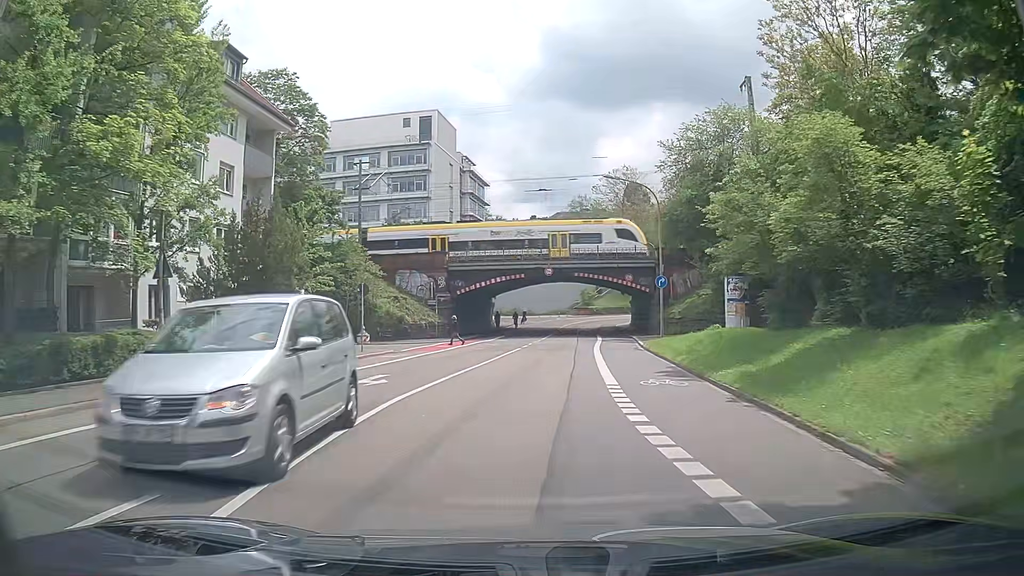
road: secondary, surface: asphalt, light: Day
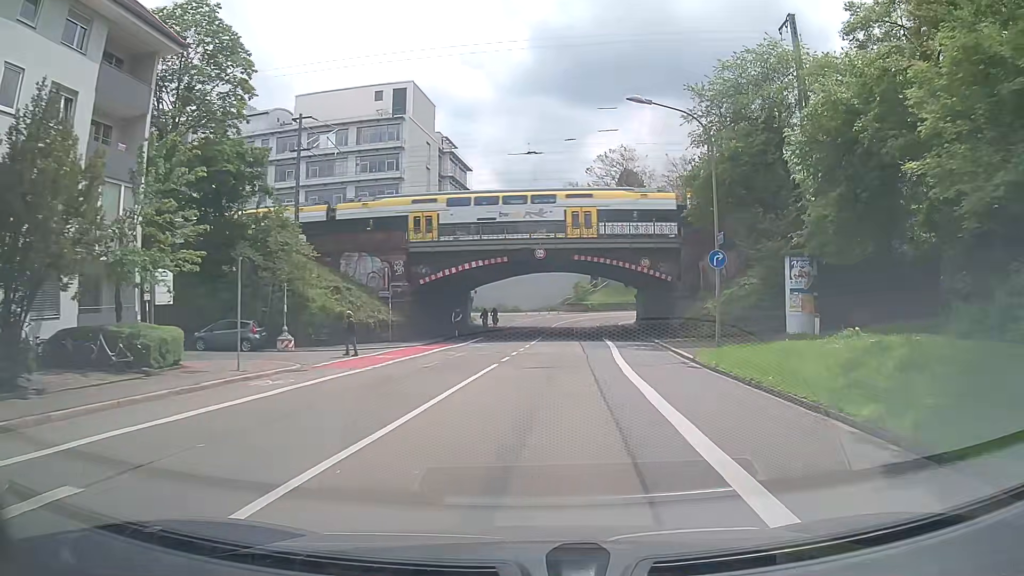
(+0.1, +12.0) m; 0°
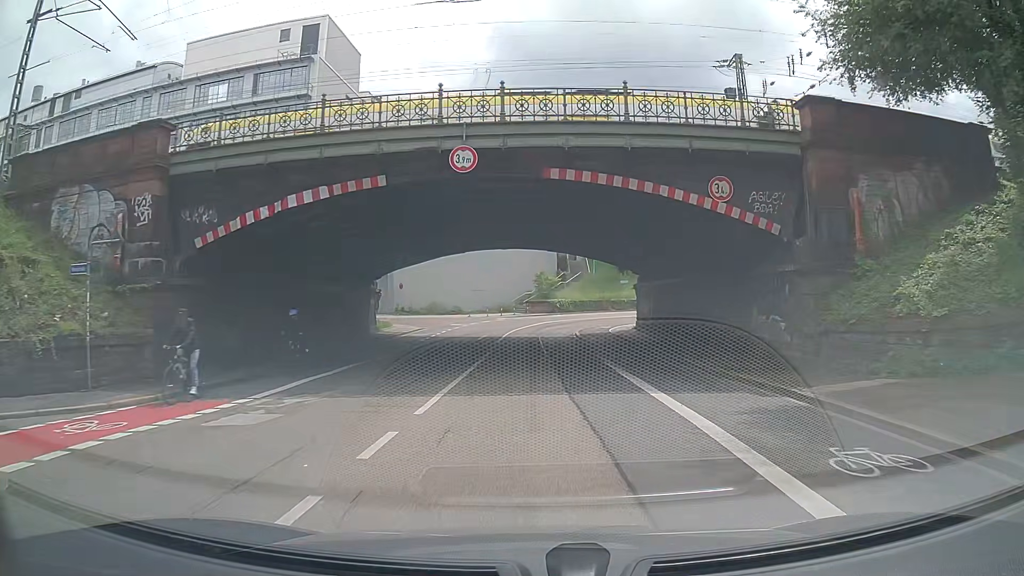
(+1.1, +22.8) m; +4°
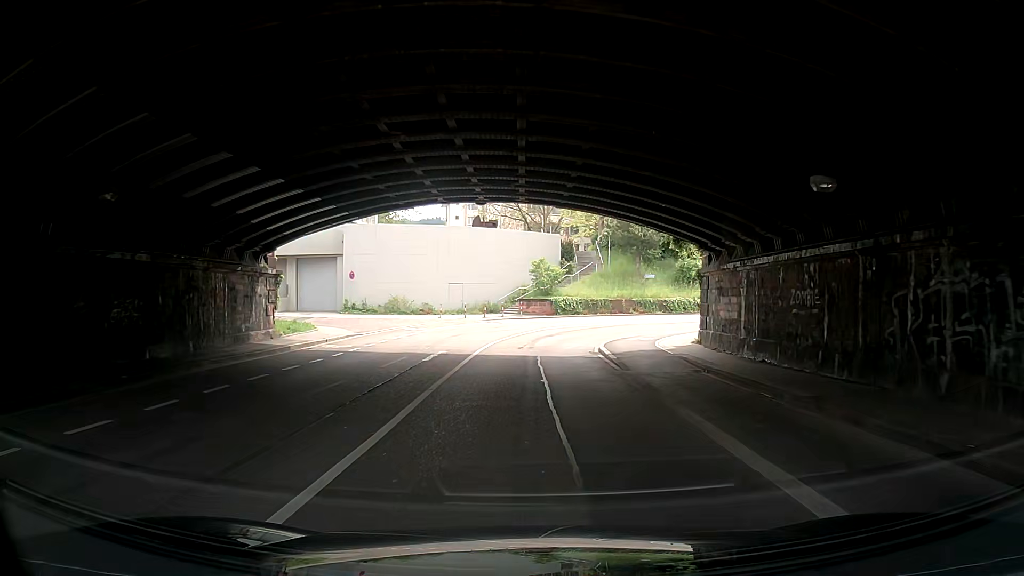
(+0.1, +15.9) m; +1°
